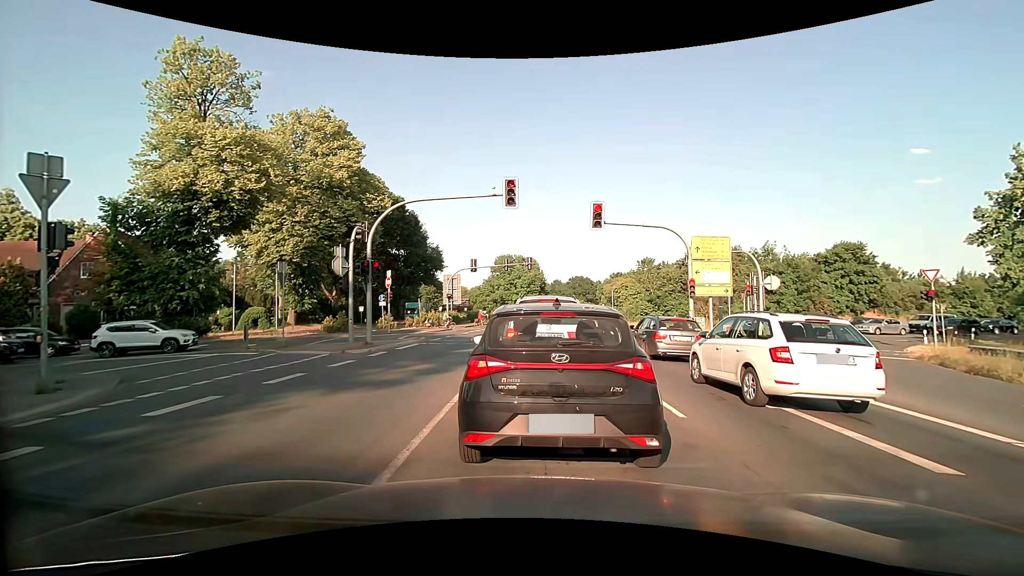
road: primary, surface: asphalt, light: Day
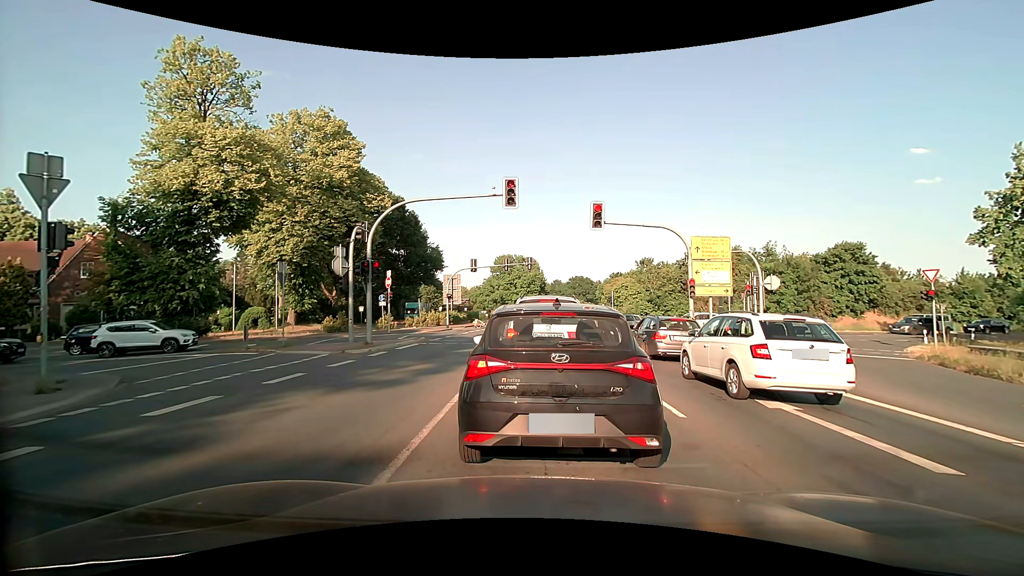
(0.0, 0.0) m; 0°
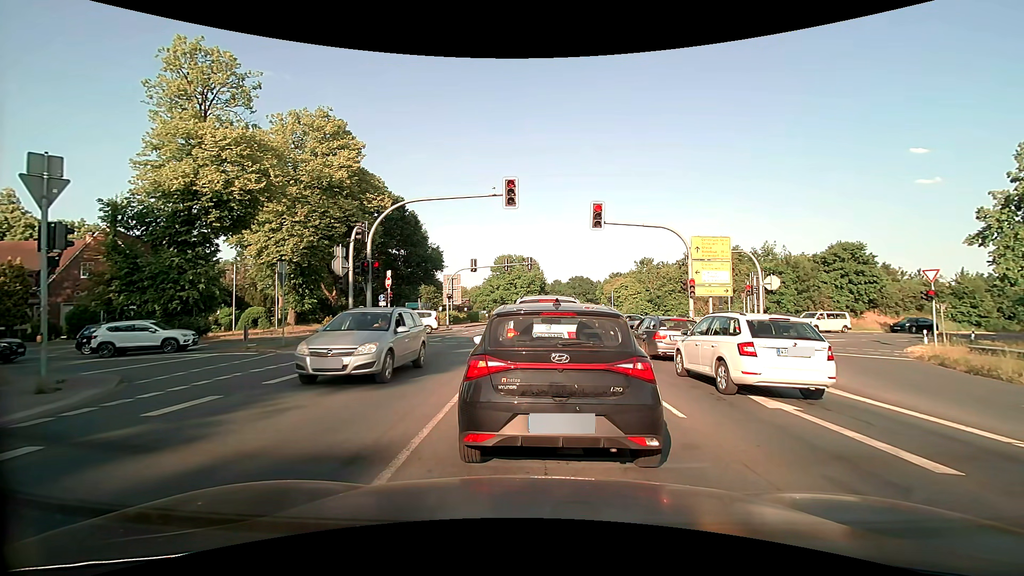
(0.0, 0.0) m; 0°
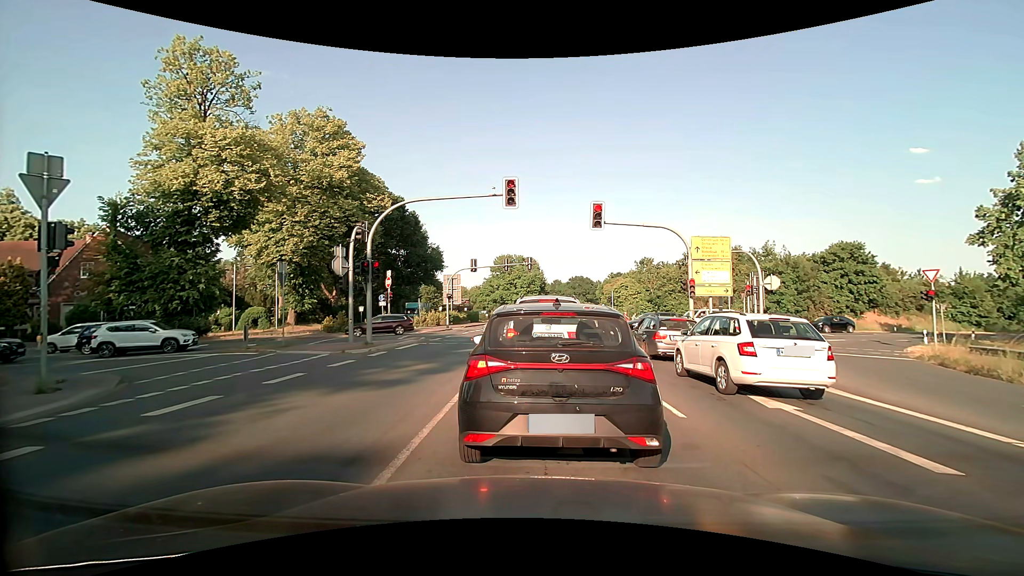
(0.0, 0.0) m; 0°
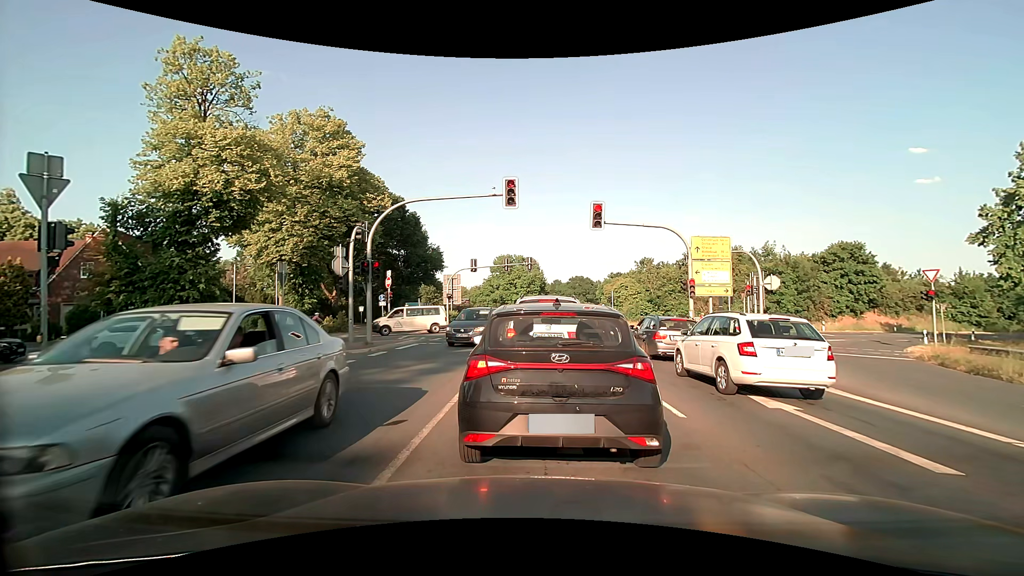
(0.0, 0.0) m; 0°
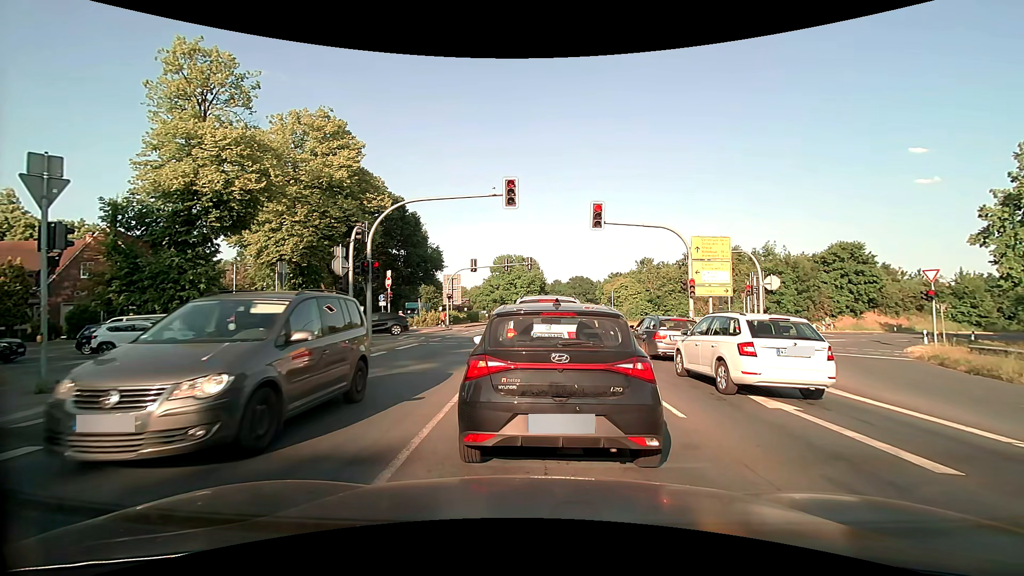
(0.0, 0.0) m; 0°
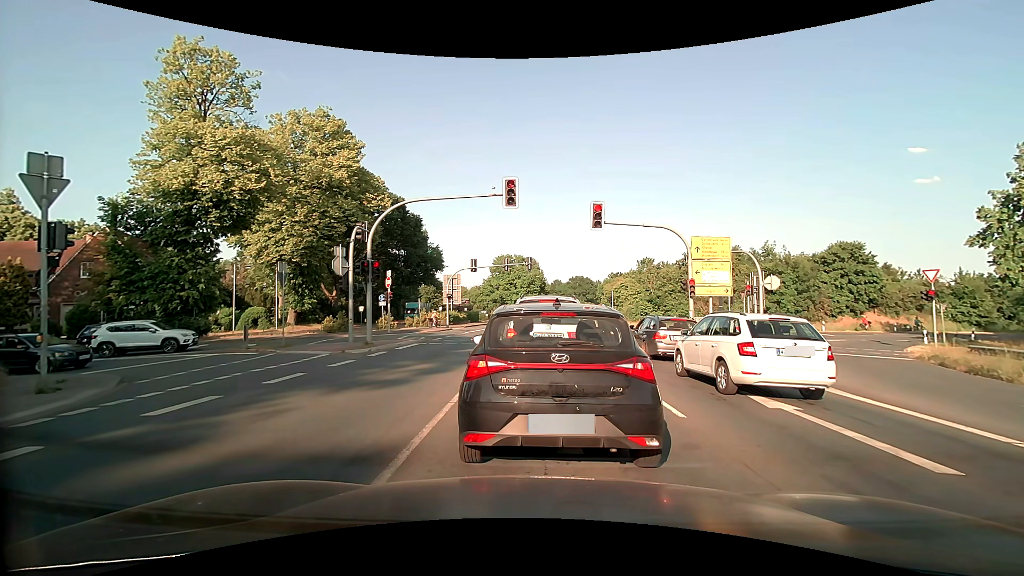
(0.0, 0.0) m; 0°
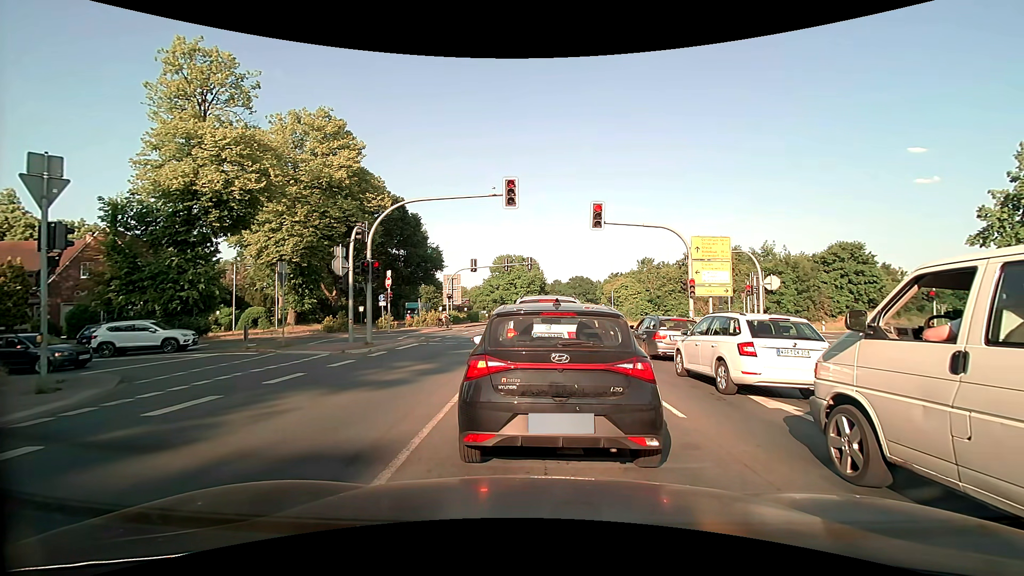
(0.0, 0.0) m; 0°
(0, +10) (+1, +20) (-2, +29) (-10, +34) (-20, +34) (-30, +31) (-39, +27) (-49, +24) (-58, +21) (-68, +18) m
